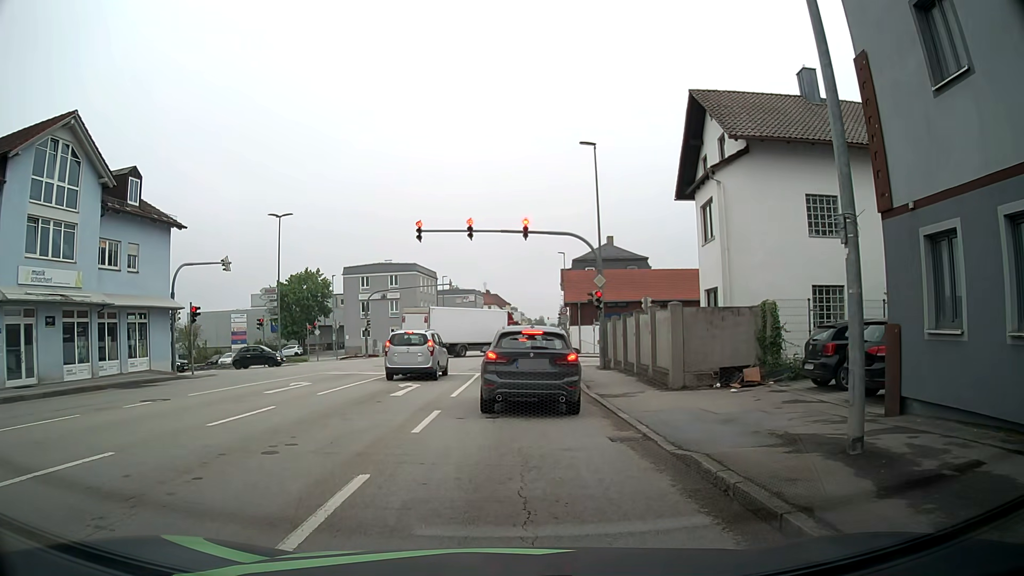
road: tertiary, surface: asphalt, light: Day
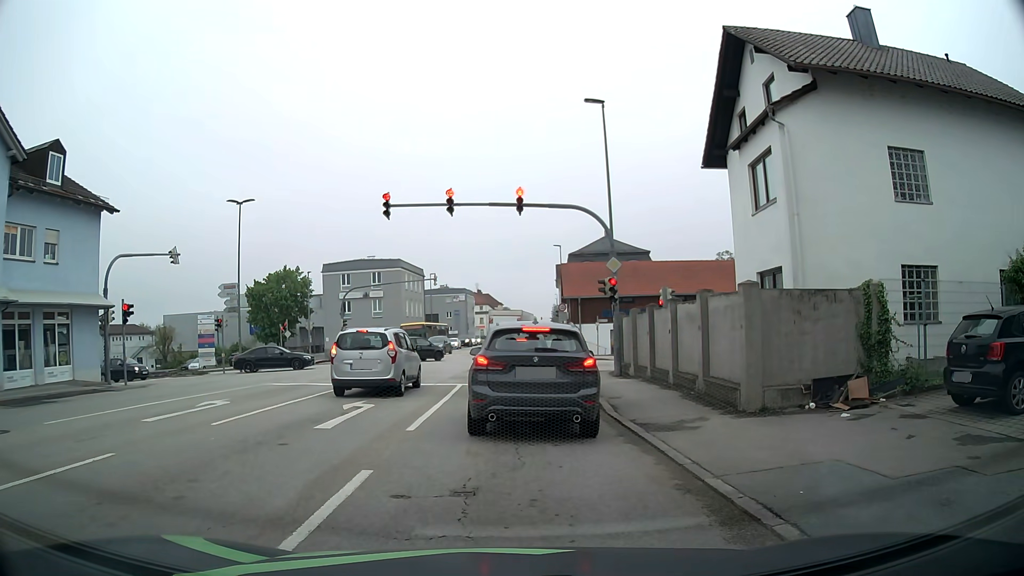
(-0.1, +5.7) m; +1°
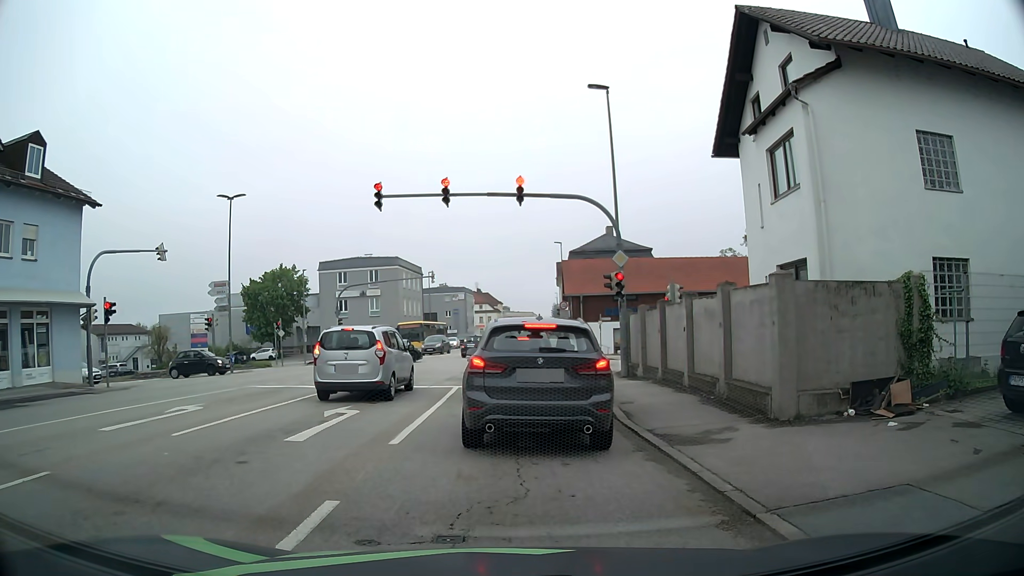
(0.0, +1.4) m; 0°
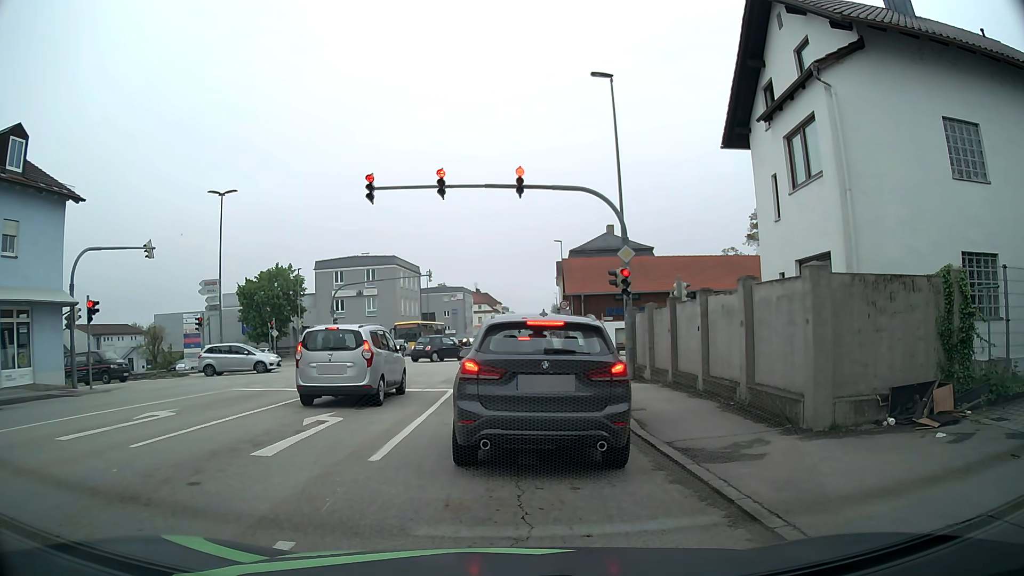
(0.0, +1.2) m; 0°
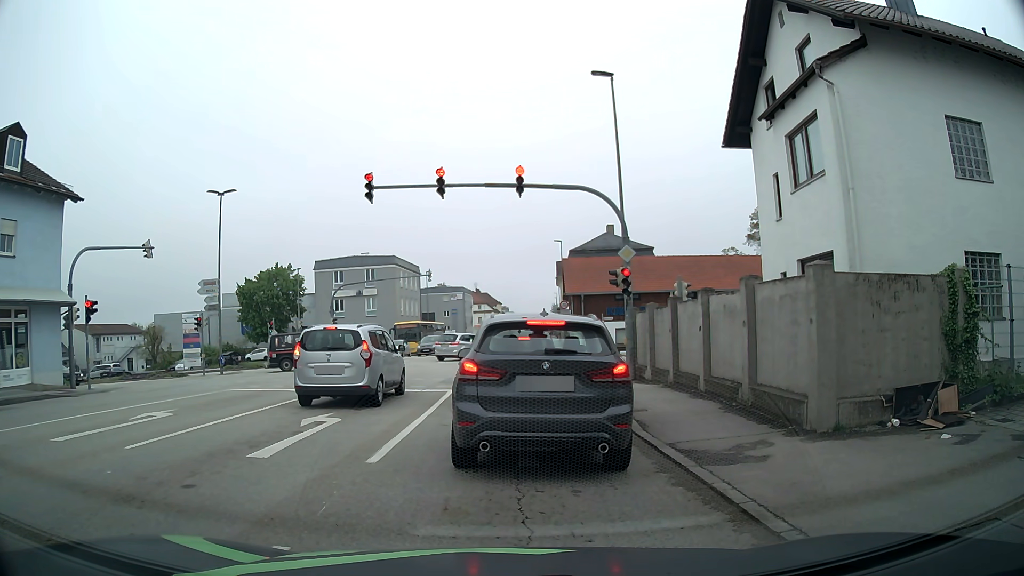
(0.0, +0.2) m; 0°
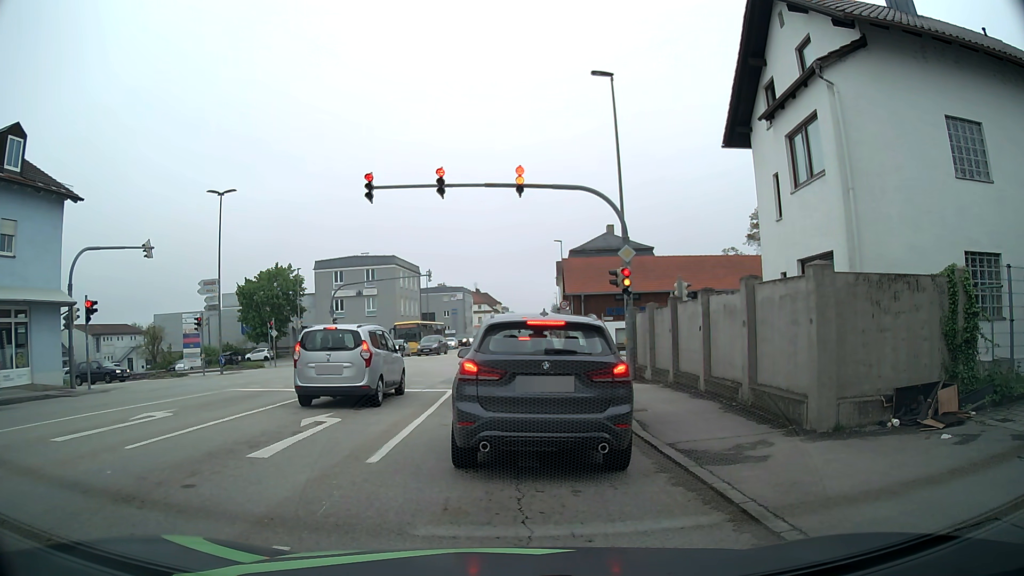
(0.0, 0.0) m; 0°
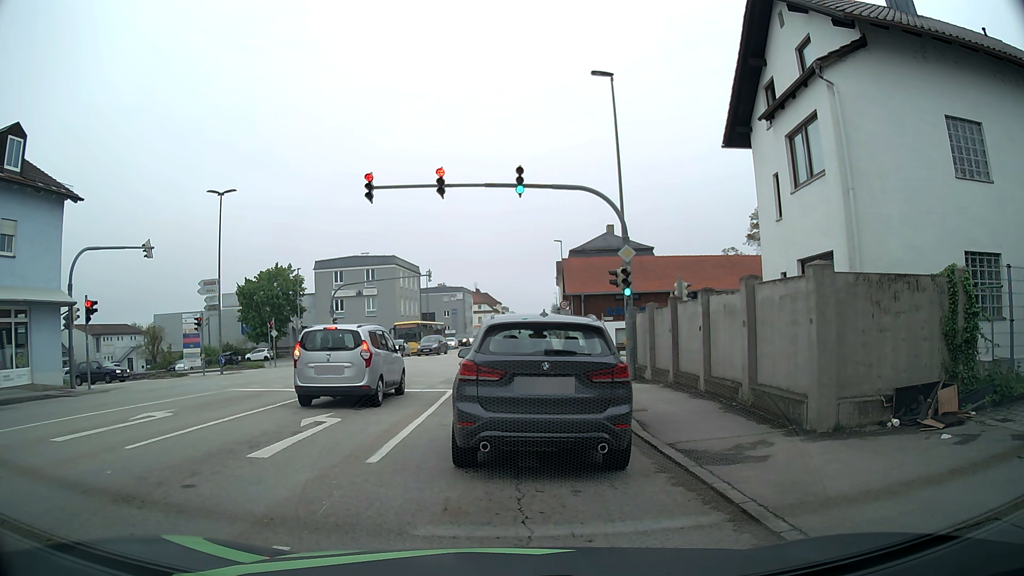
(0.0, 0.0) m; 0°
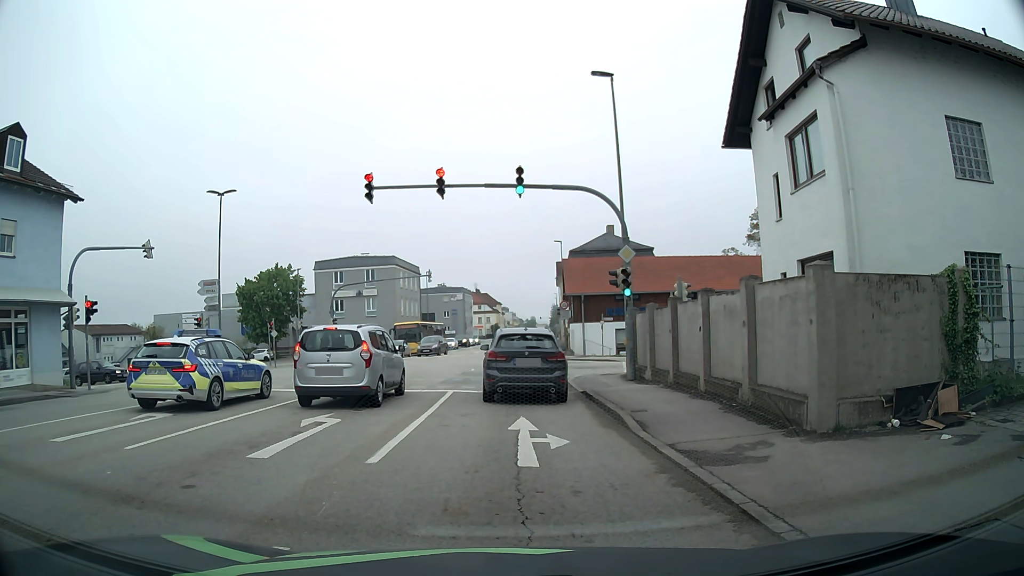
(0.0, 0.0) m; 0°
(0, +10) (-1, +20) (-1, +30) (-2, +40) (-2, +50) (-2, +60) (-2, +70) (-2, +80) (-2, +90) (-3, +100) m
